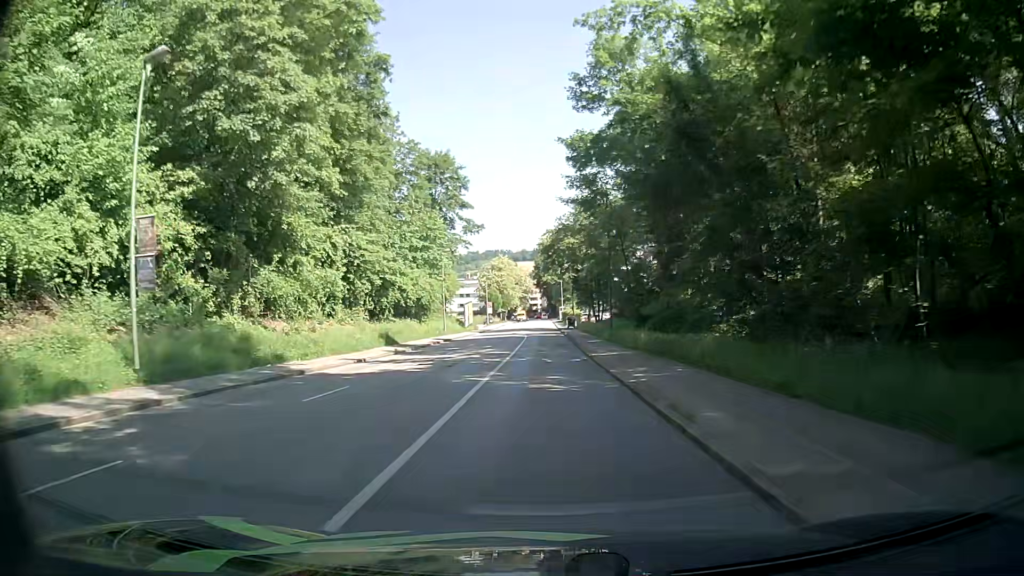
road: tertiary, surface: asphalt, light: Day
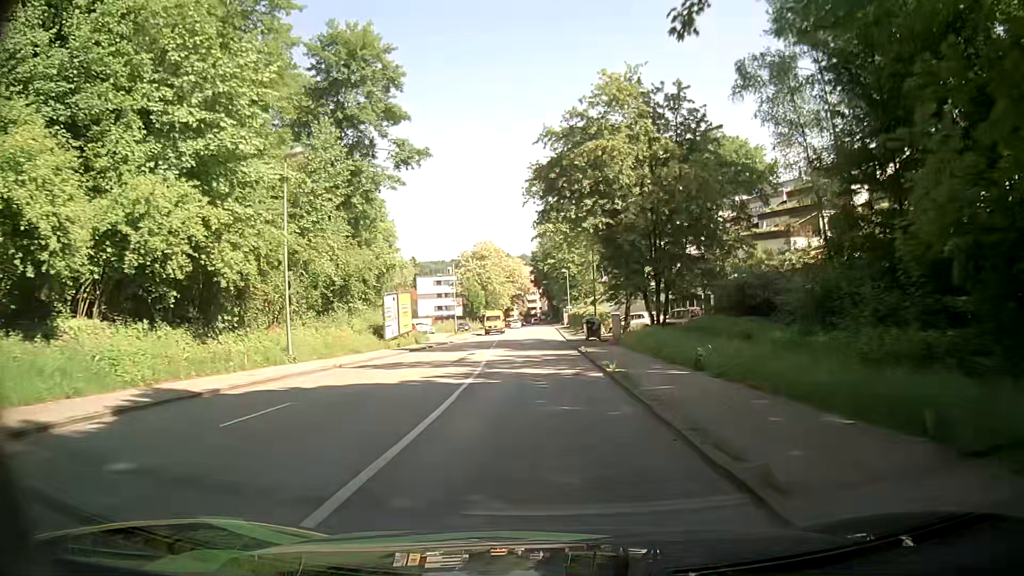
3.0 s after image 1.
(0.0, +39.5) m; +1°
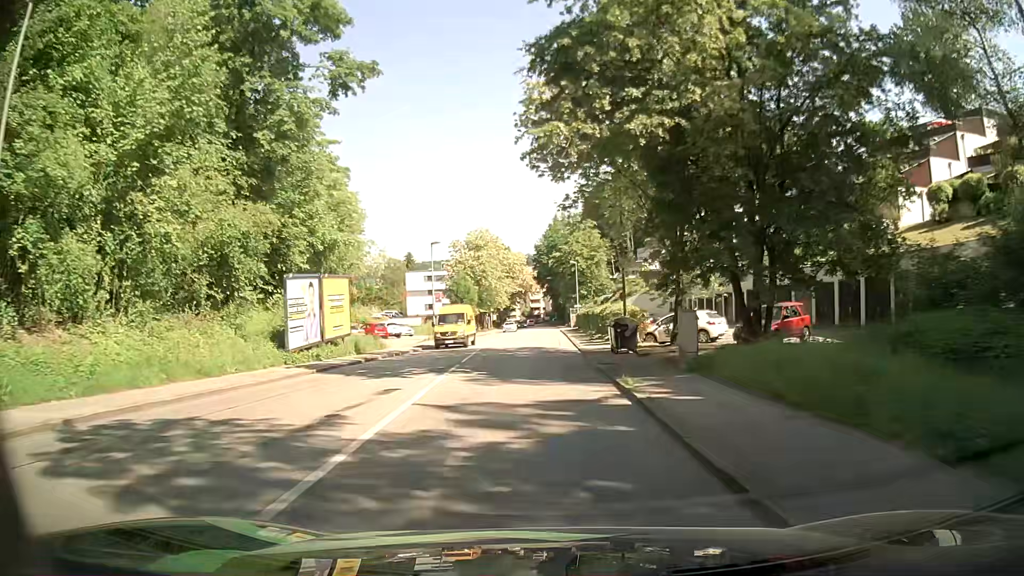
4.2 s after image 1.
(-0.2, +16.0) m; -1°
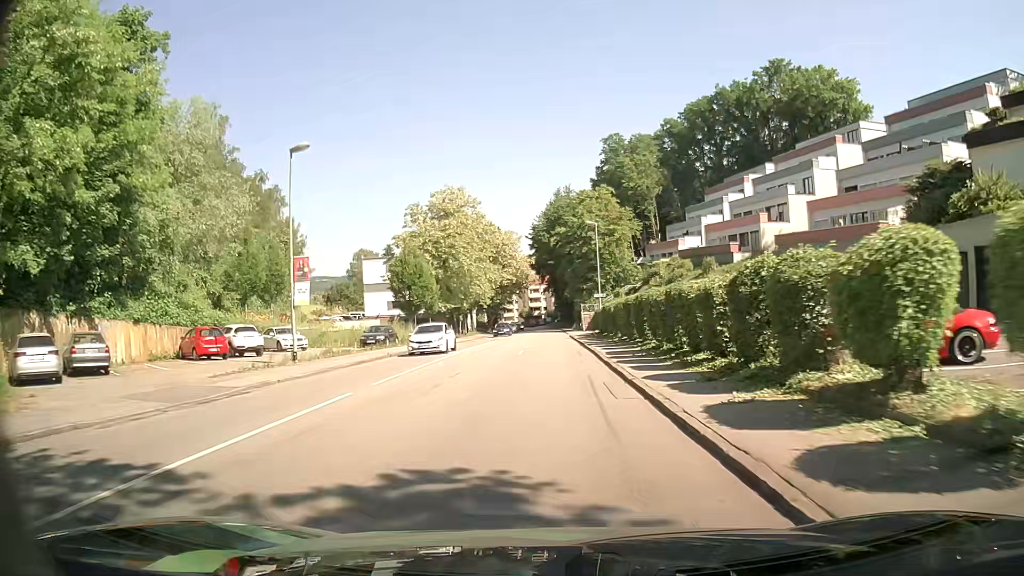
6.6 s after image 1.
(-0.2, +32.3) m; 0°
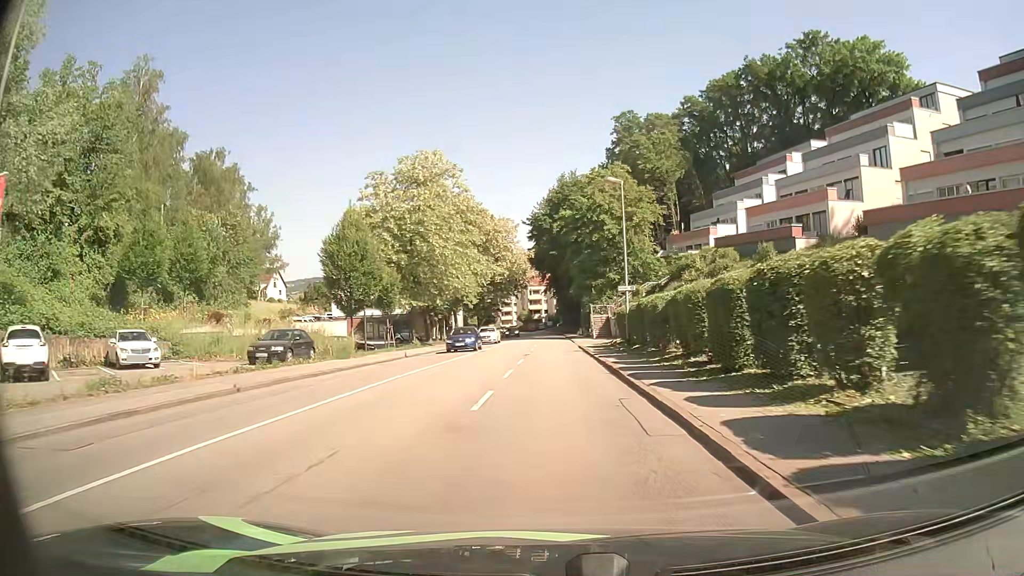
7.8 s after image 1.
(0.0, +16.2) m; 0°
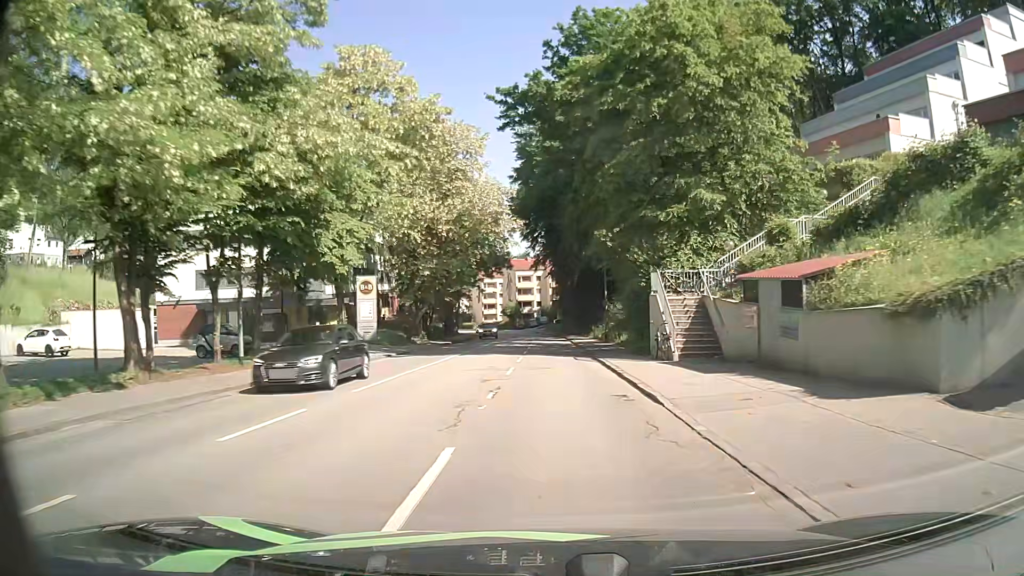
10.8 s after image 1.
(+0.1, +40.3) m; 0°
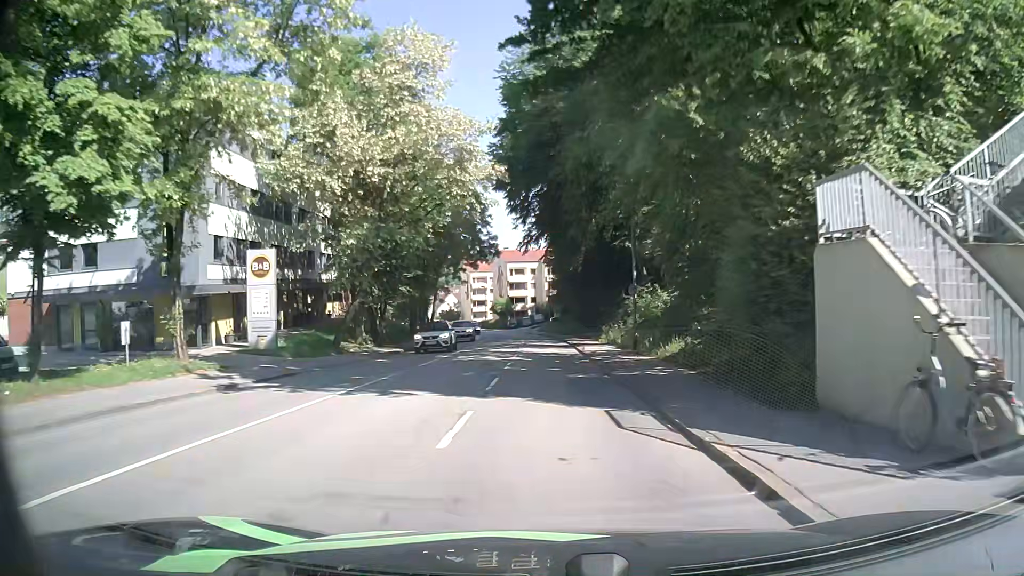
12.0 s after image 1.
(+0.1, +16.1) m; +1°
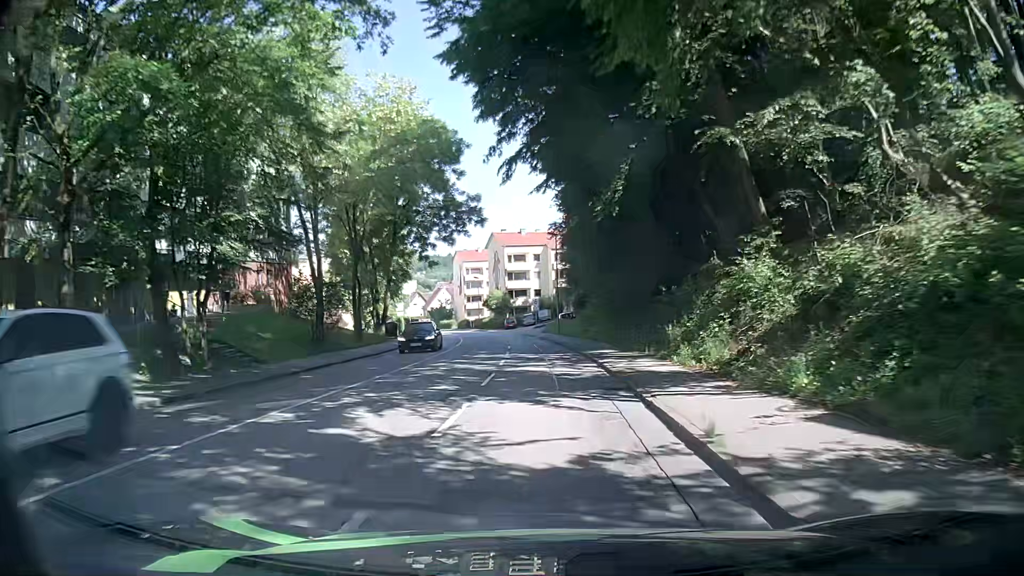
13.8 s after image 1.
(0.0, +24.0) m; +1°
(0, +10) (-1, +20) (-1, +30) (-2, +40) (-3, +50) (-5, +60) (-6, +70) (-9, +79) (-11, +89) (-14, +99) m
